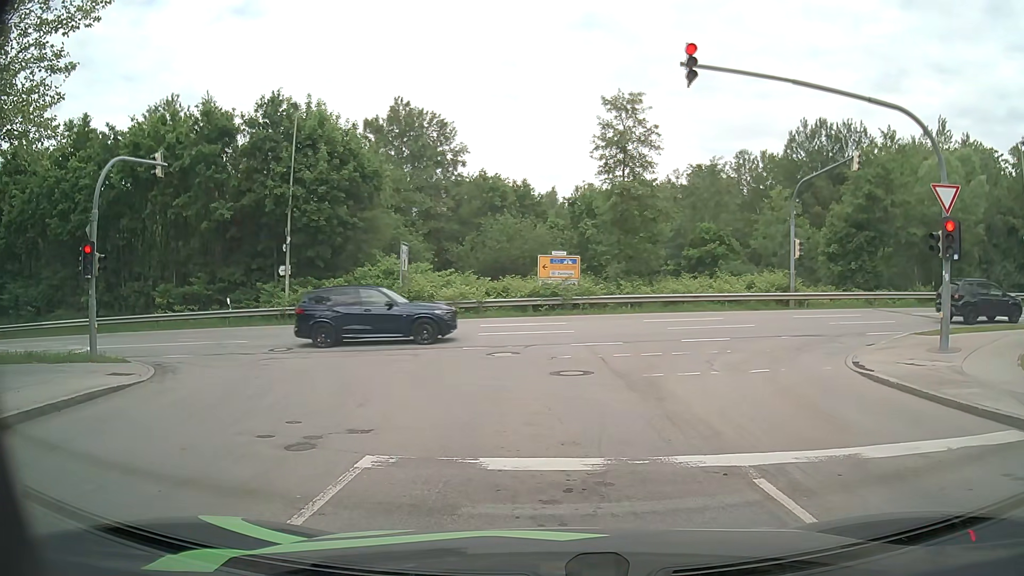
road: residential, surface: asphalt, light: Day
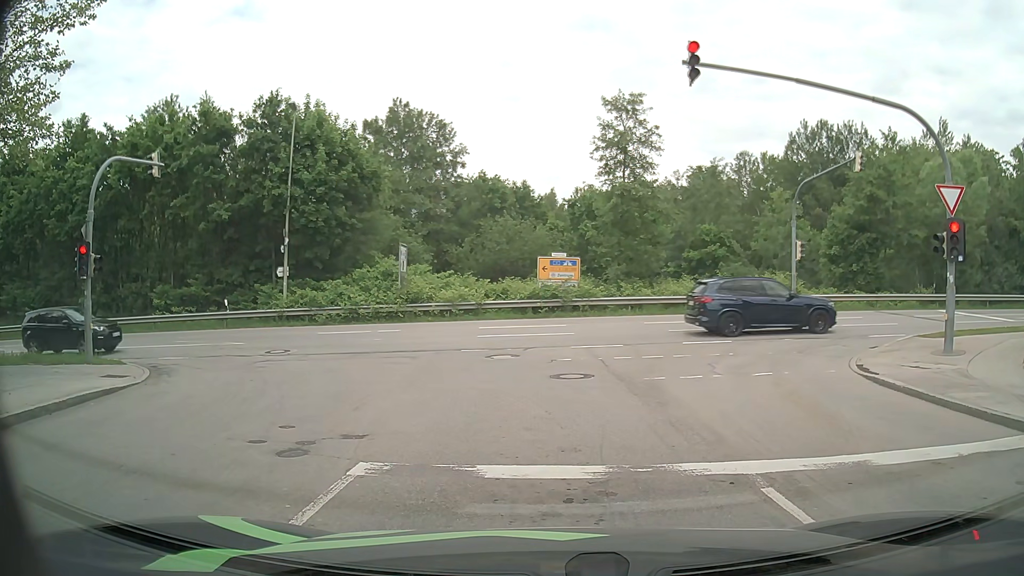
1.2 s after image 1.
(0.0, +0.3) m; 0°
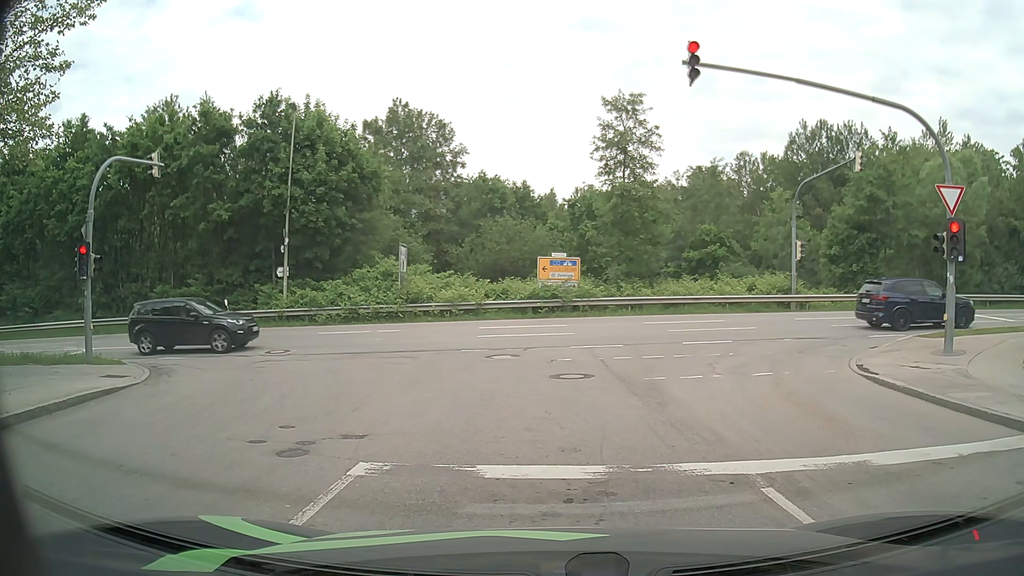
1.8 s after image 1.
(0.0, 0.0) m; 0°
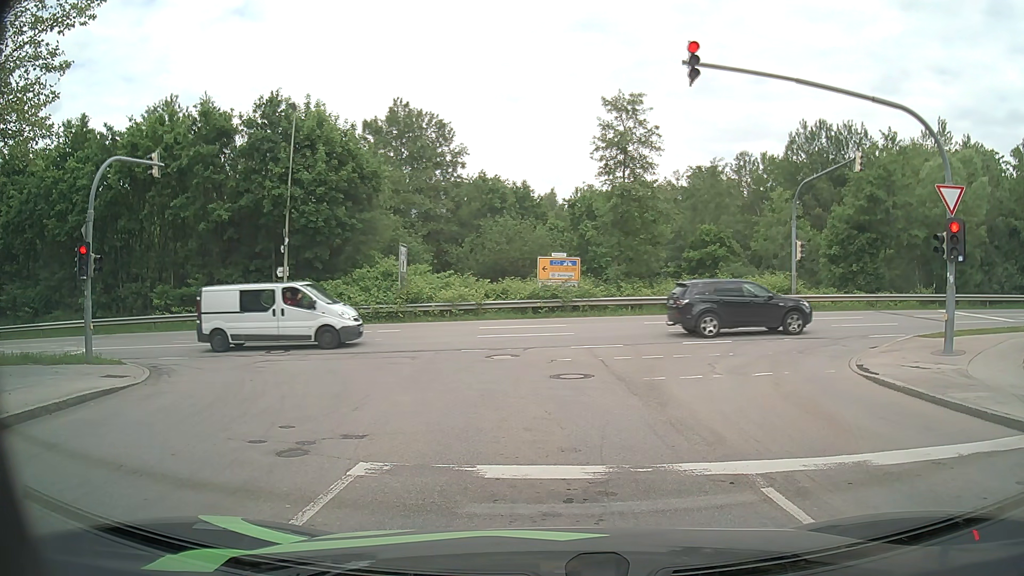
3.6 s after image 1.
(0.0, 0.0) m; 0°
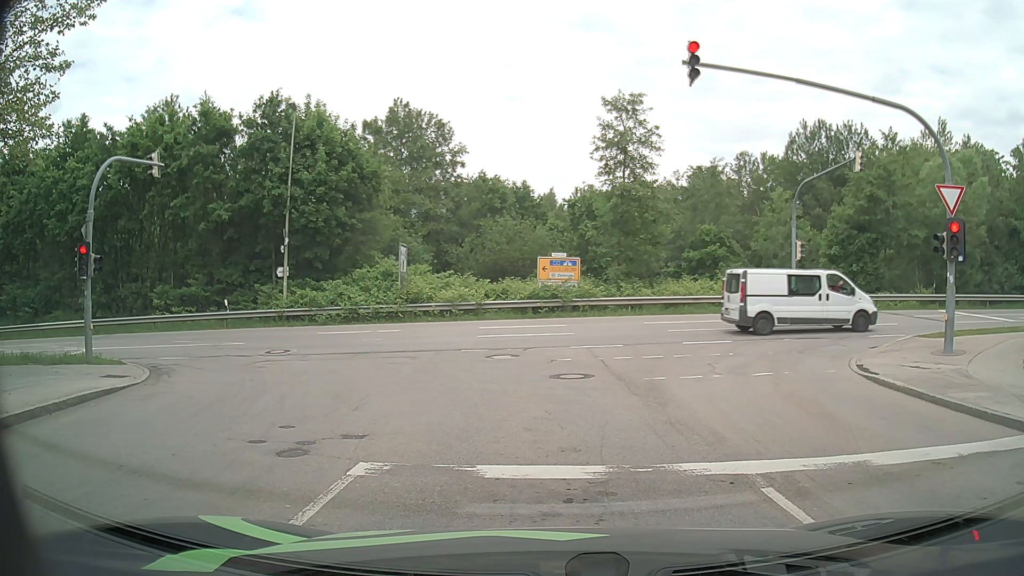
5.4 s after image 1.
(0.0, 0.0) m; 0°
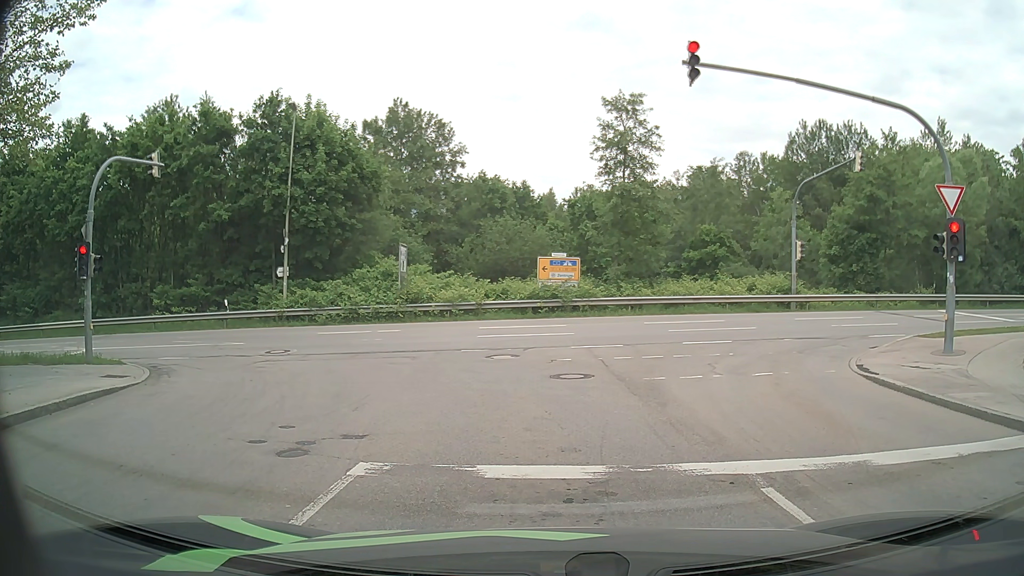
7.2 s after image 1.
(0.0, 0.0) m; 0°
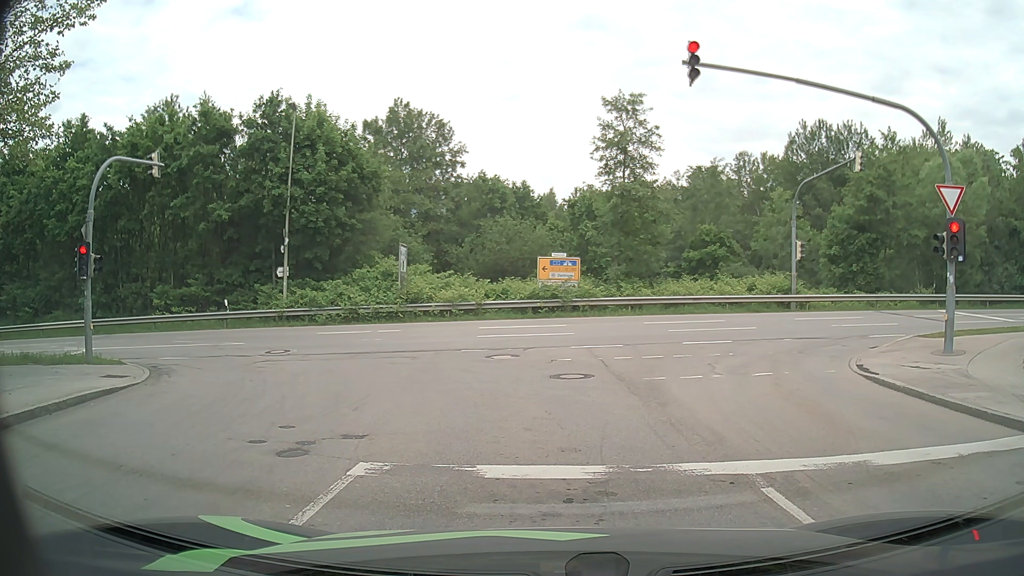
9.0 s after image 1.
(0.0, 0.0) m; 0°
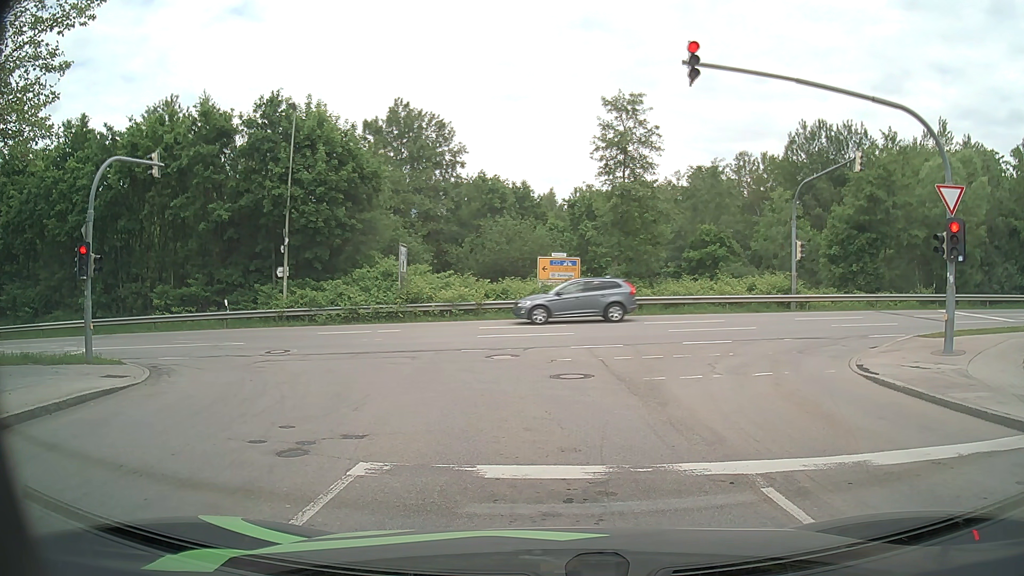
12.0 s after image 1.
(0.0, 0.0) m; 0°
